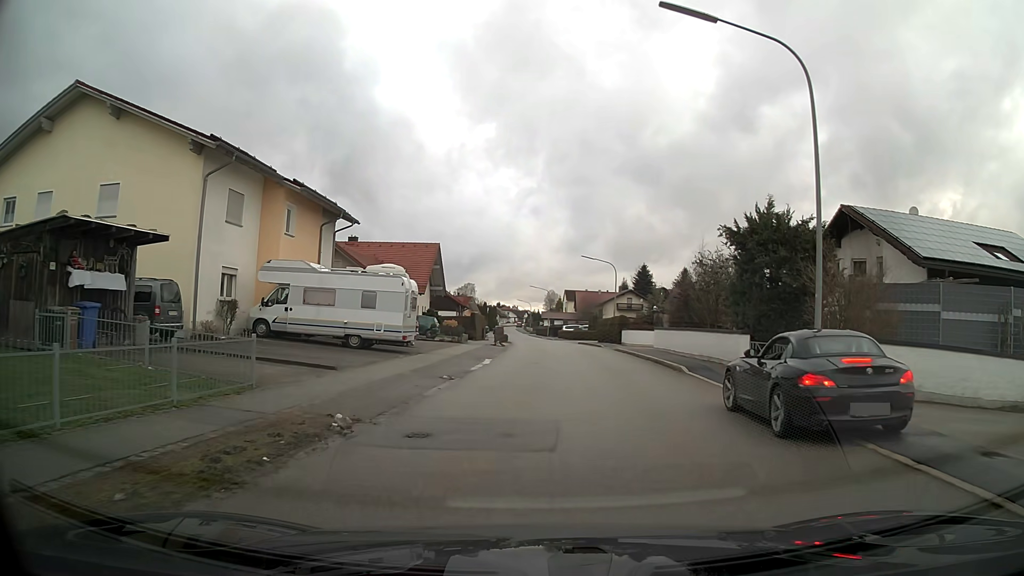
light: Day
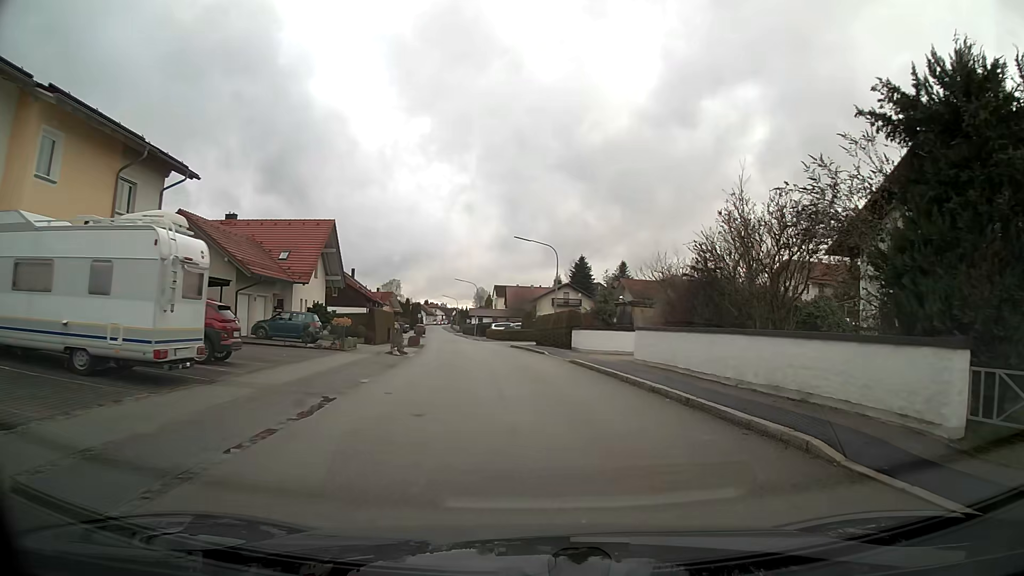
(+0.6, +12.8) m; +6°
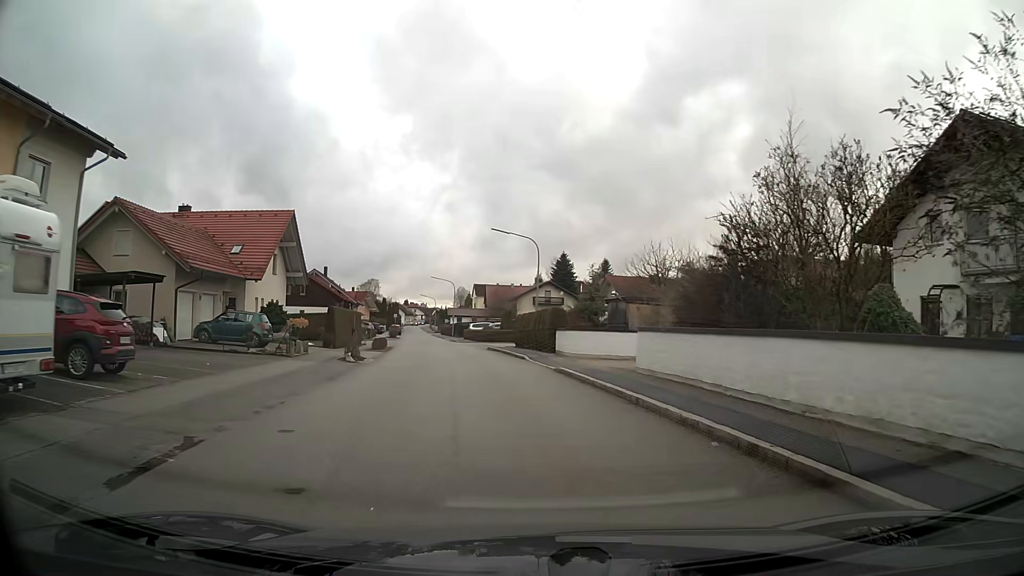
(0.0, +4.3) m; +1°
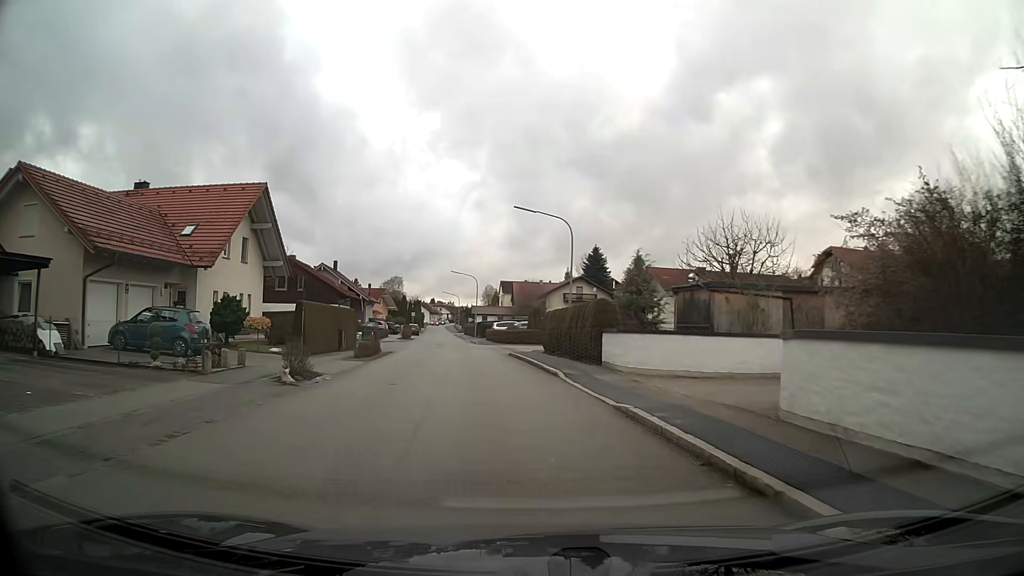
(-0.2, +8.7) m; -3°
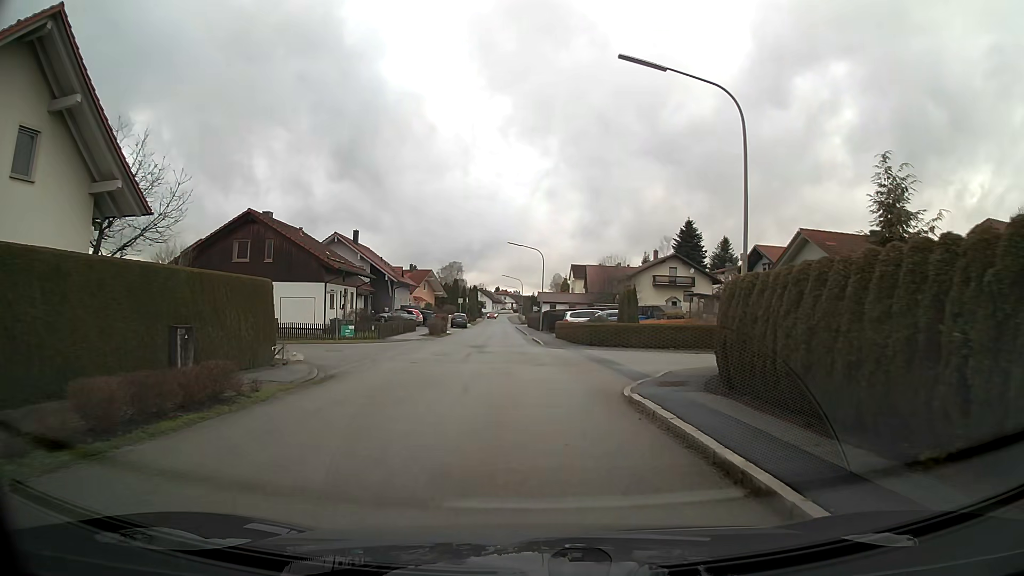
(-1.2, +21.4) m; -5°
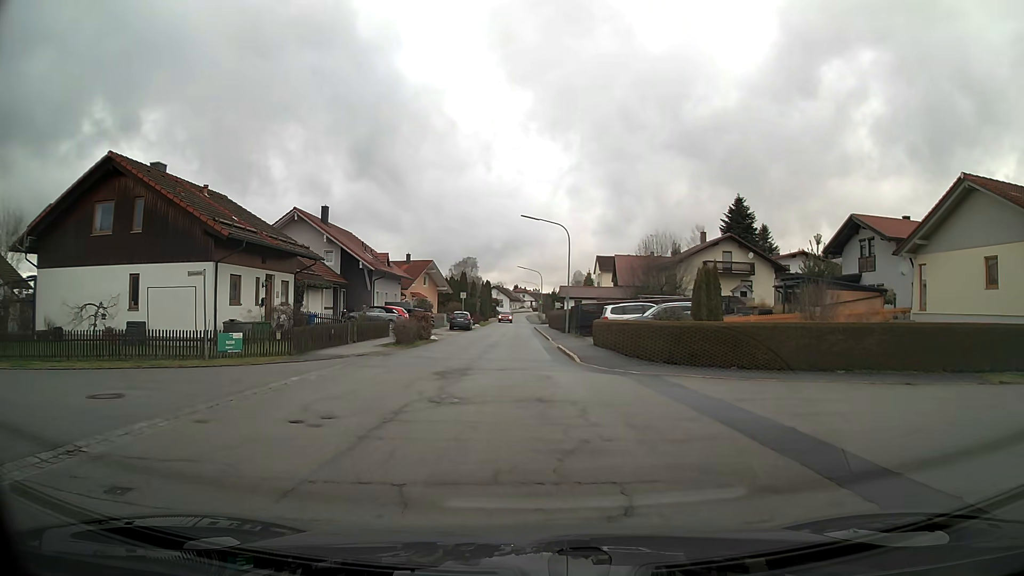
(-0.2, +15.4) m; -2°
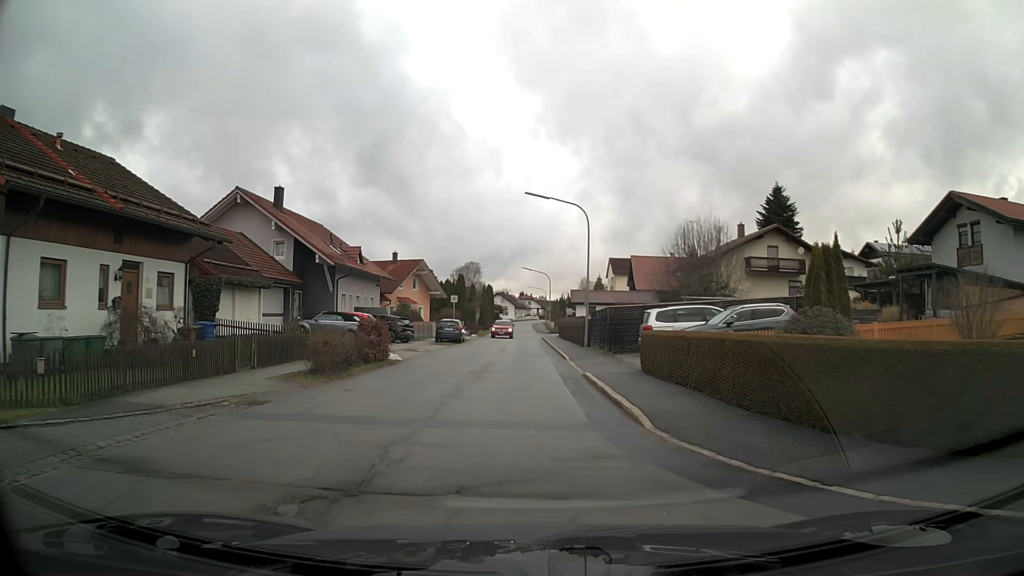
(-0.1, +11.4) m; 0°
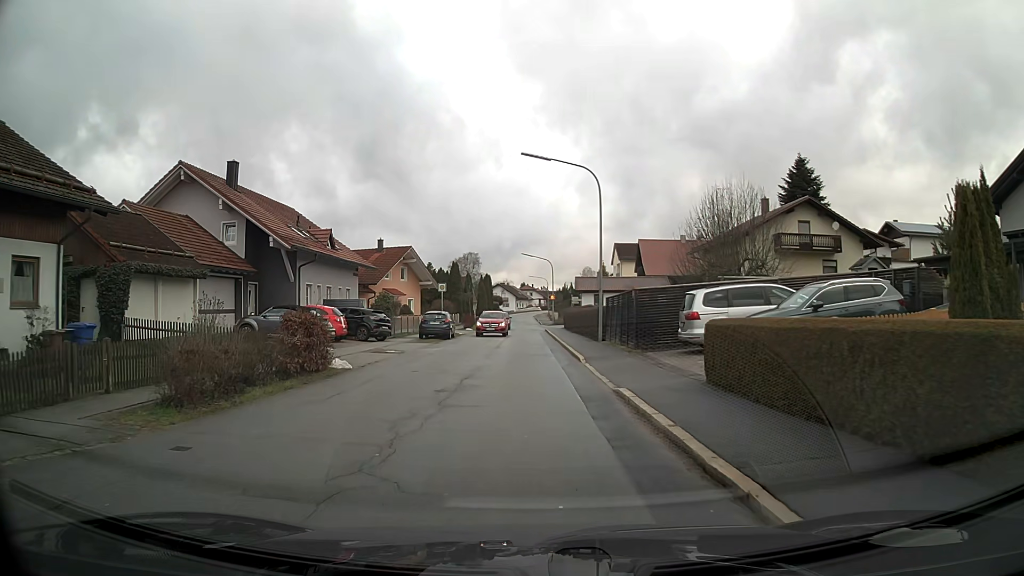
(0.0, +6.7) m; 0°
